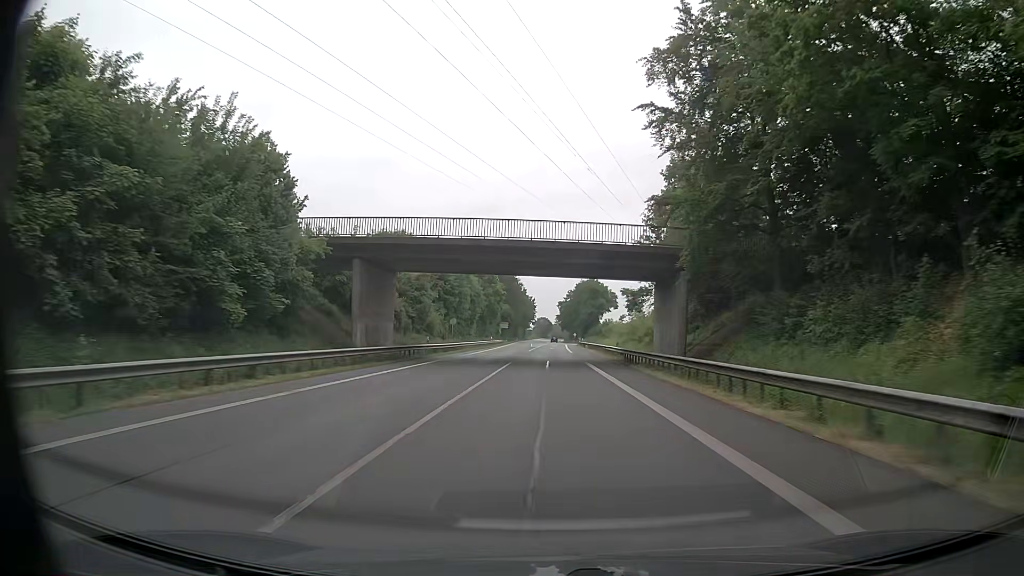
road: primary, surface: asphalt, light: Day
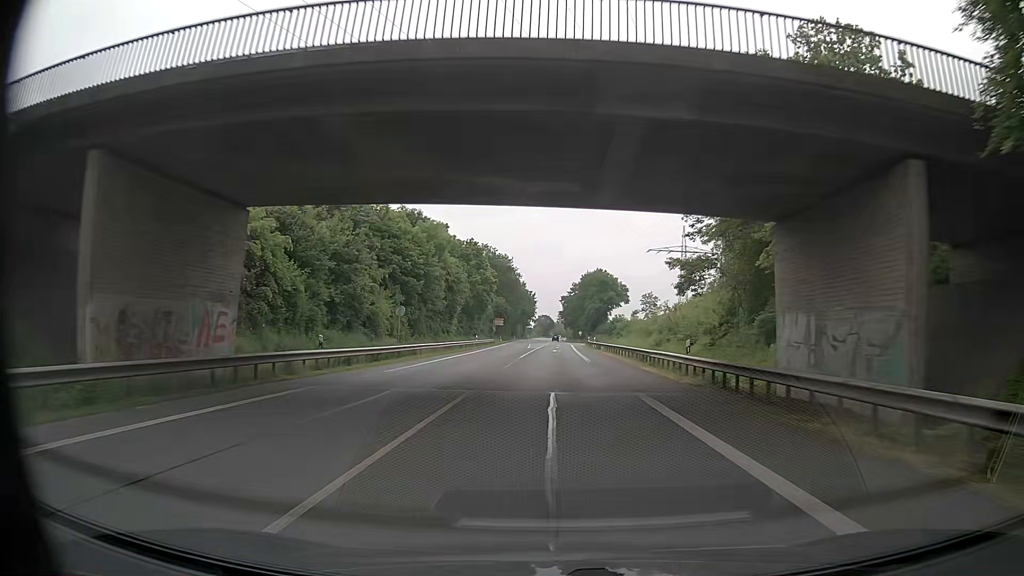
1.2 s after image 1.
(0.0, +22.6) m; 0°
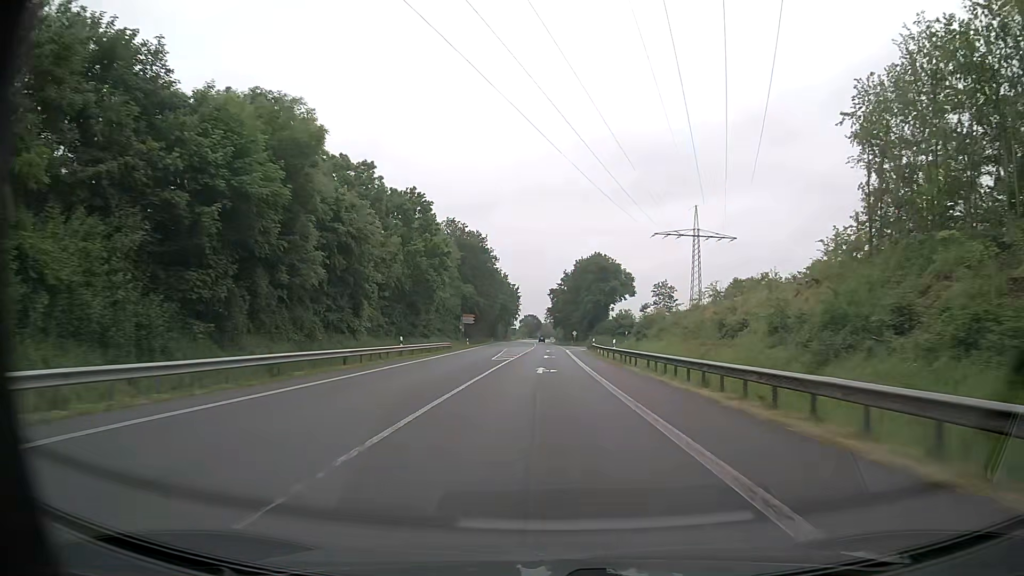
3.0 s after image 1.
(+0.3, +34.0) m; +1°
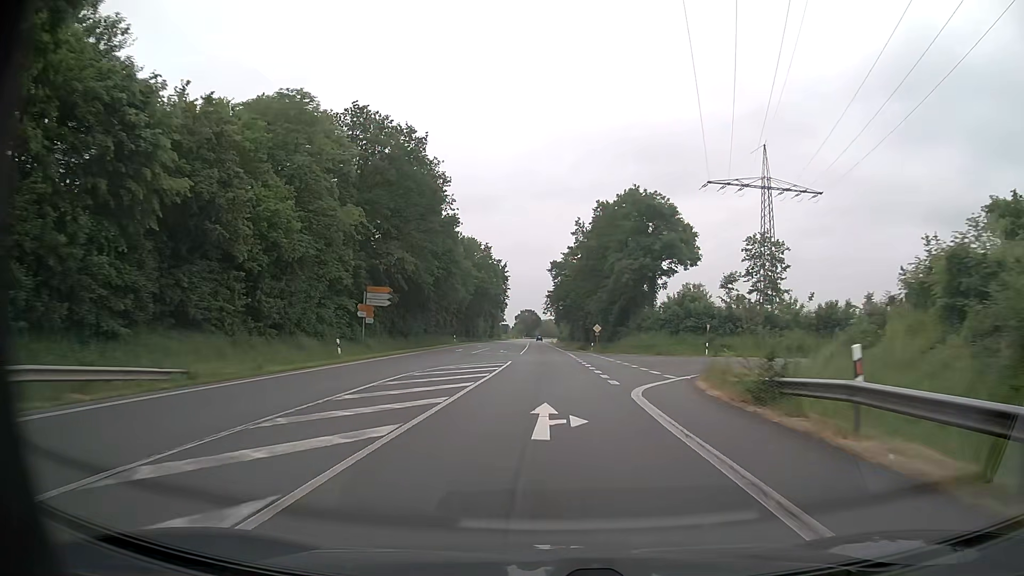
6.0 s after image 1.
(-0.1, +56.5) m; 0°
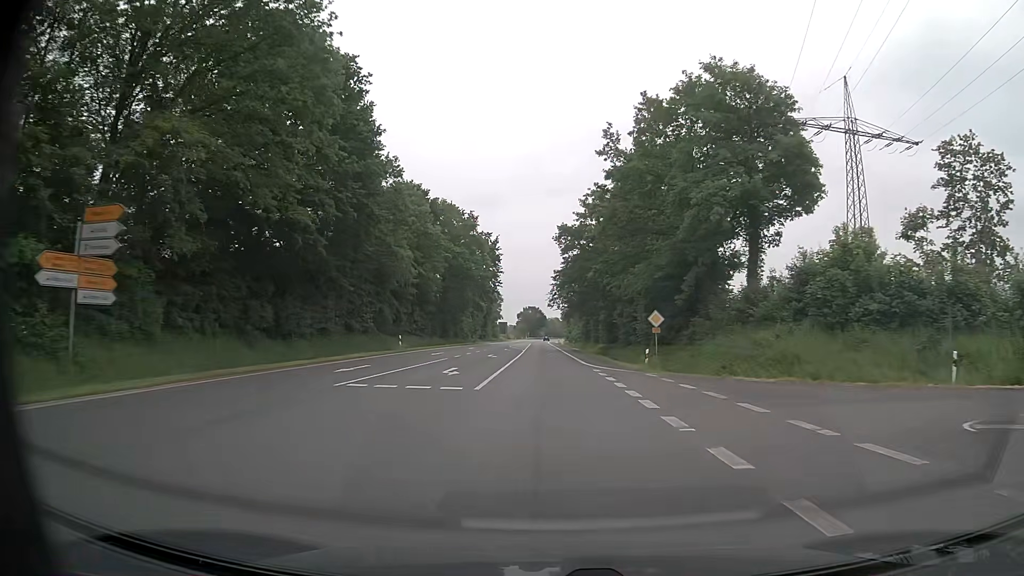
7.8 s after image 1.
(-0.1, +33.9) m; 0°
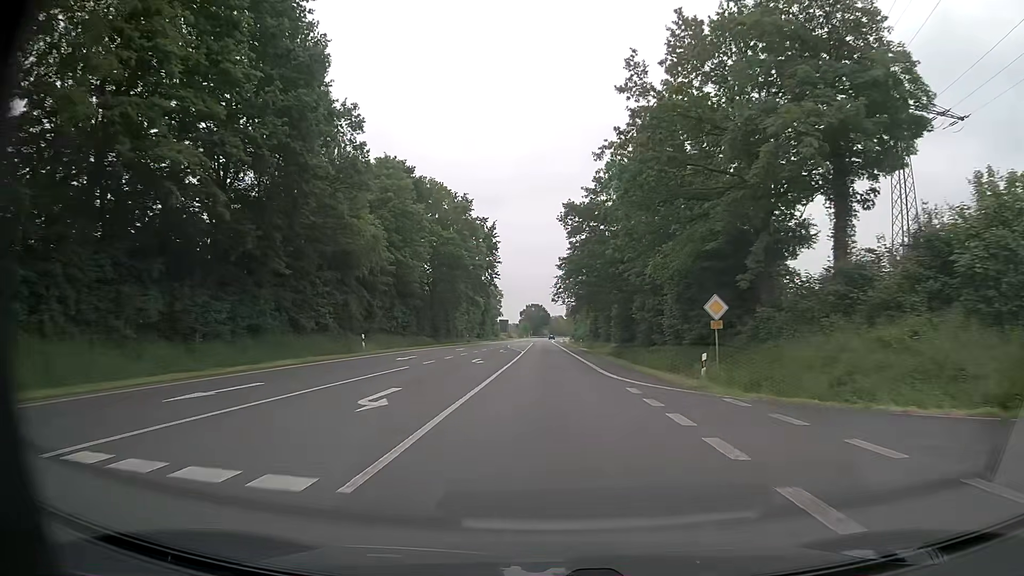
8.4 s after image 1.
(-0.1, +11.3) m; -1°
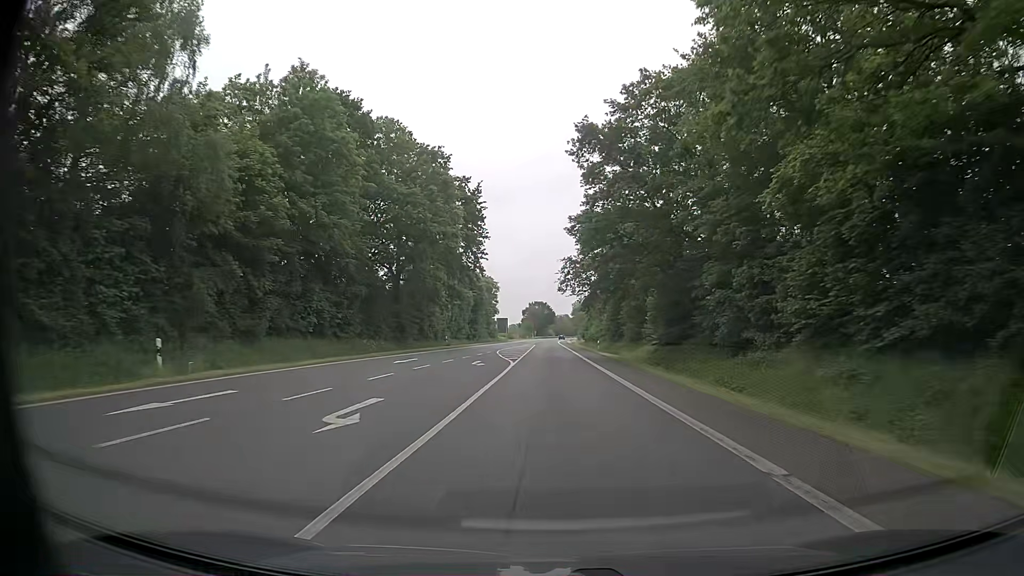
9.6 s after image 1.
(-0.2, +22.6) m; -1°
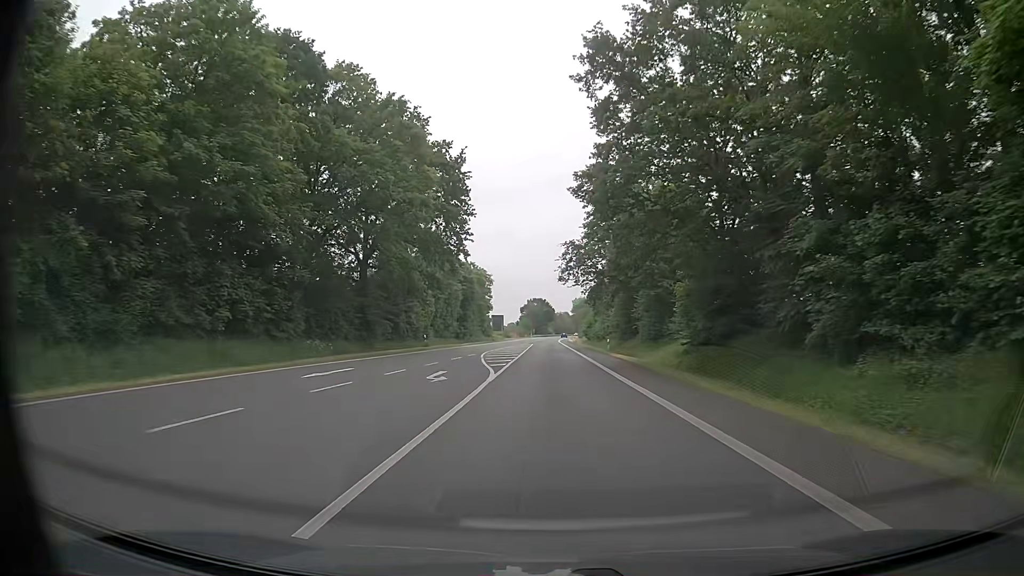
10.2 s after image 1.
(0.0, +11.3) m; 0°
(0, +10) (0, +20) (0, +30) (0, +40) (0, +50) (0, +60) (0, +70) (0, +80) (0, +90) (0, +100) m
